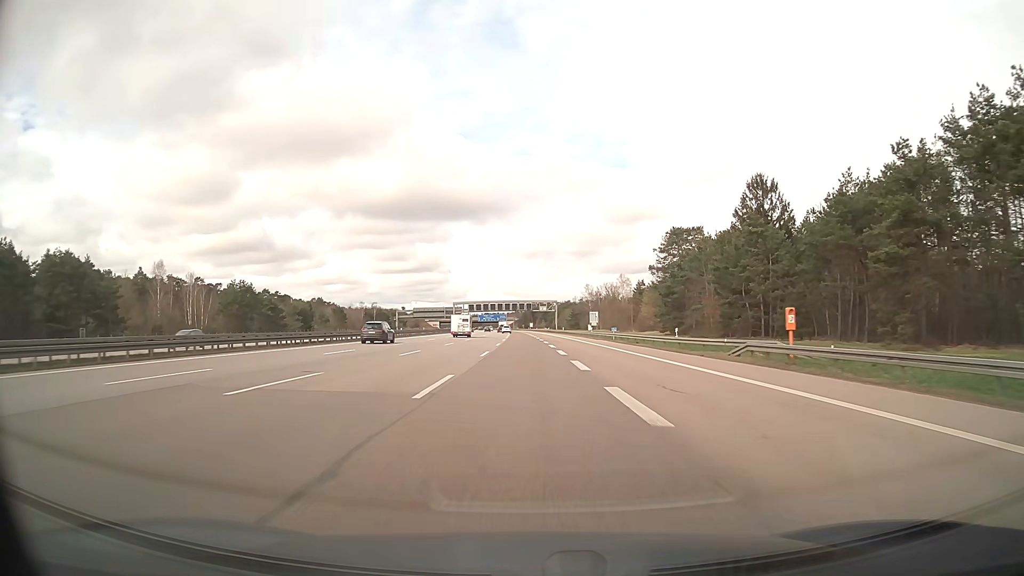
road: motorway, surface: asphalt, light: Day
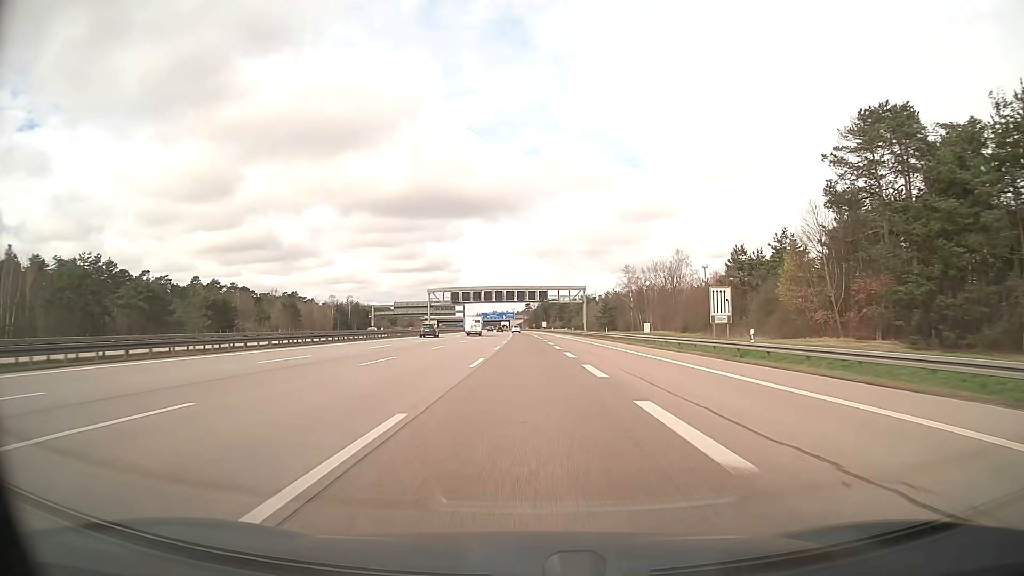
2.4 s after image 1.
(-0.5, +63.2) m; -1°
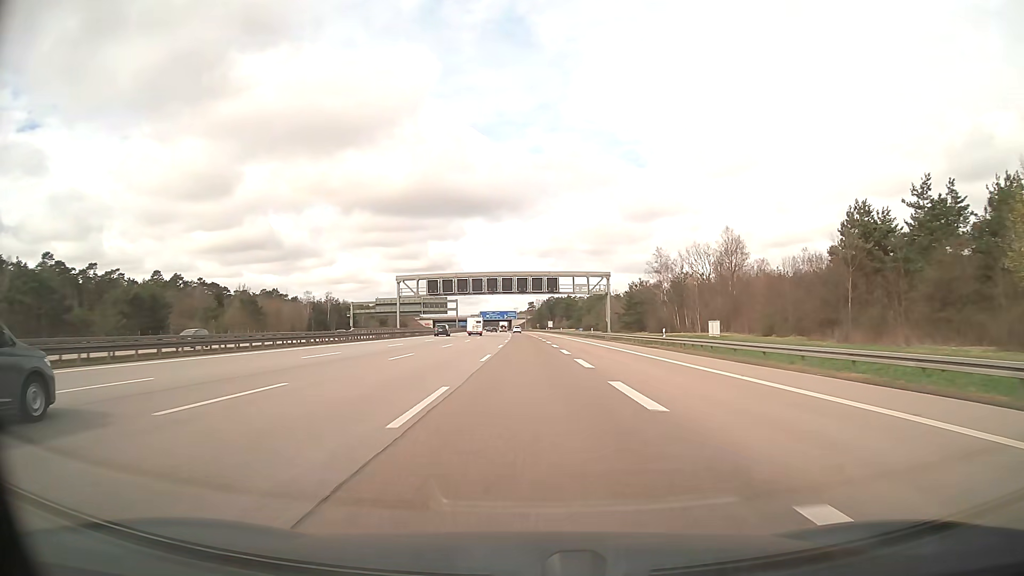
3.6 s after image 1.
(-0.1, +31.6) m; 0°
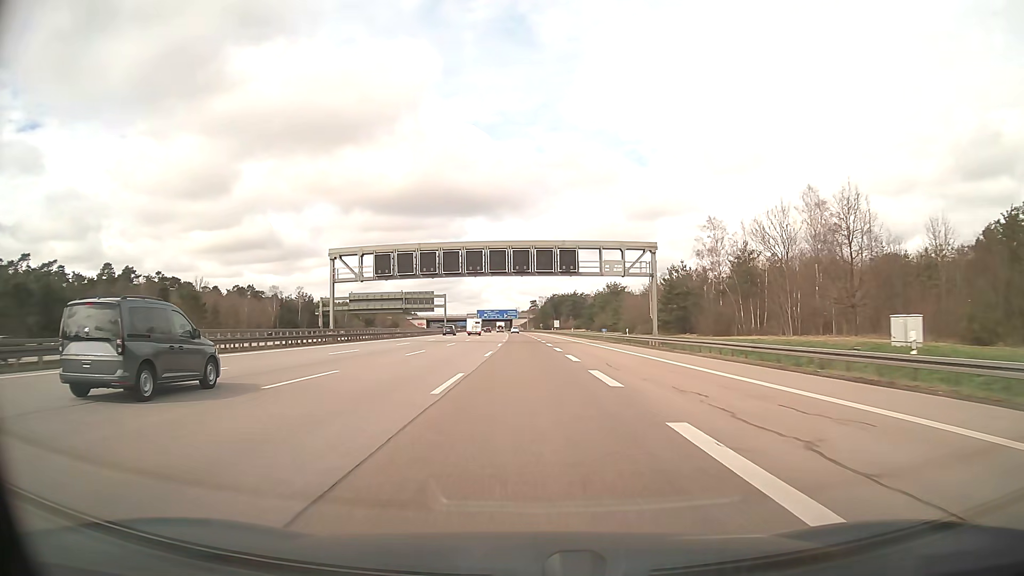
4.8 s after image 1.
(0.0, +31.6) m; 0°
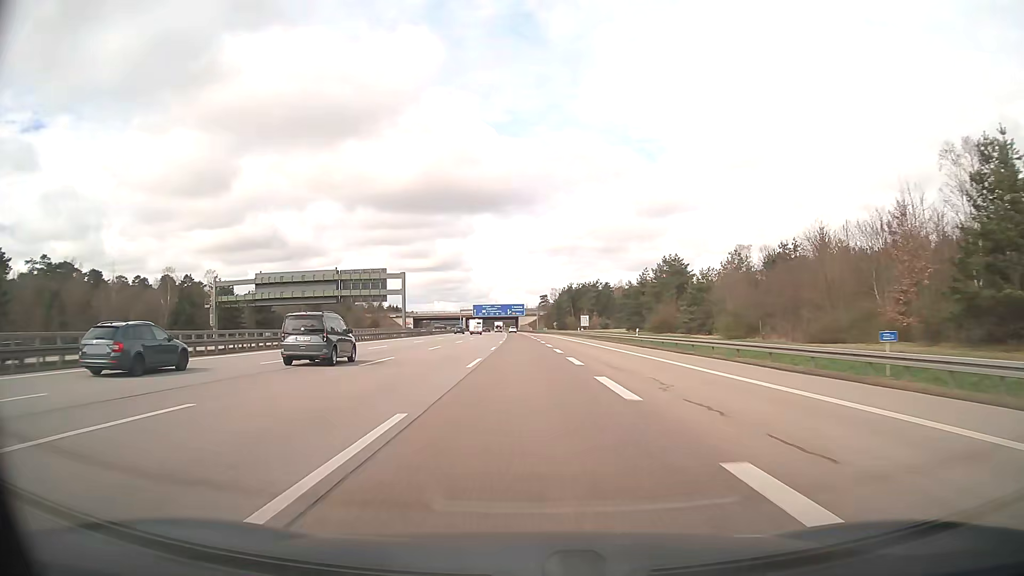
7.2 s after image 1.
(-0.5, +63.3) m; -1°
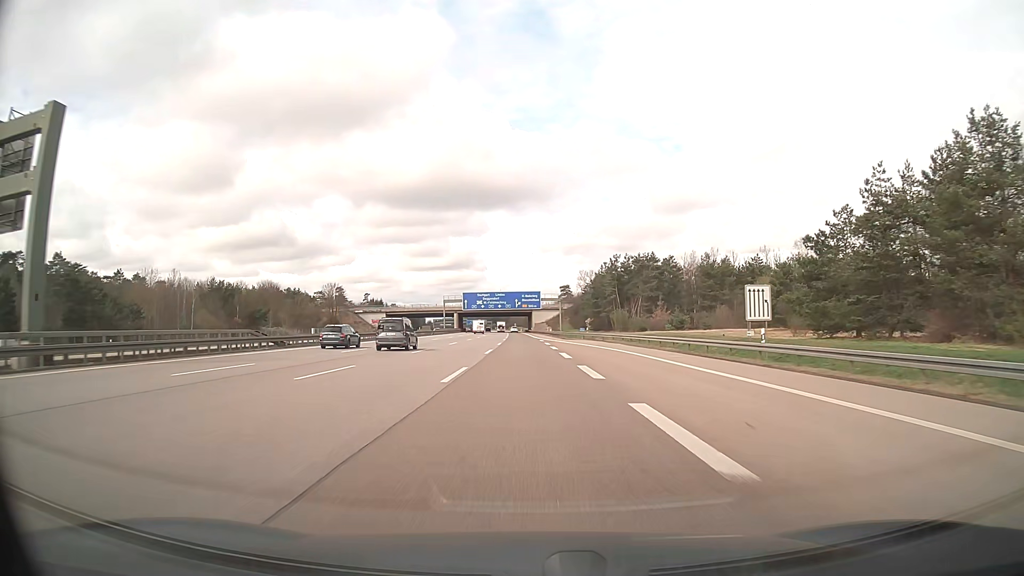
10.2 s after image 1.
(-0.5, +79.2) m; -1°
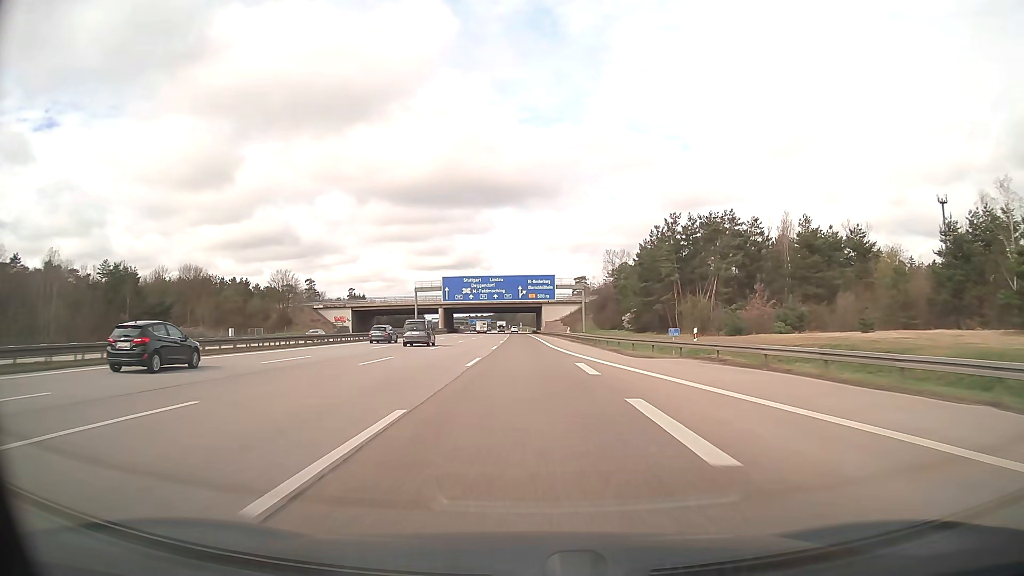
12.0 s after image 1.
(-0.3, +47.5) m; -1°
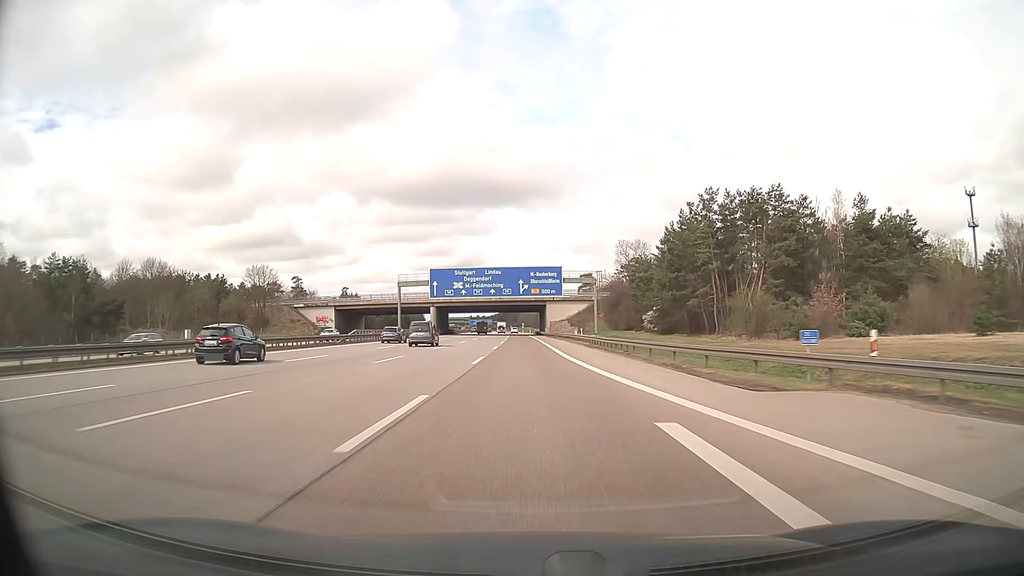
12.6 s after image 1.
(-0.1, +15.8) m; 0°
(0, +10) (0, +20) (0, +30) (0, +40) (0, +50) (0, +60) (-1, +70) (-1, +80) (-1, +90) (-1, +100) m
